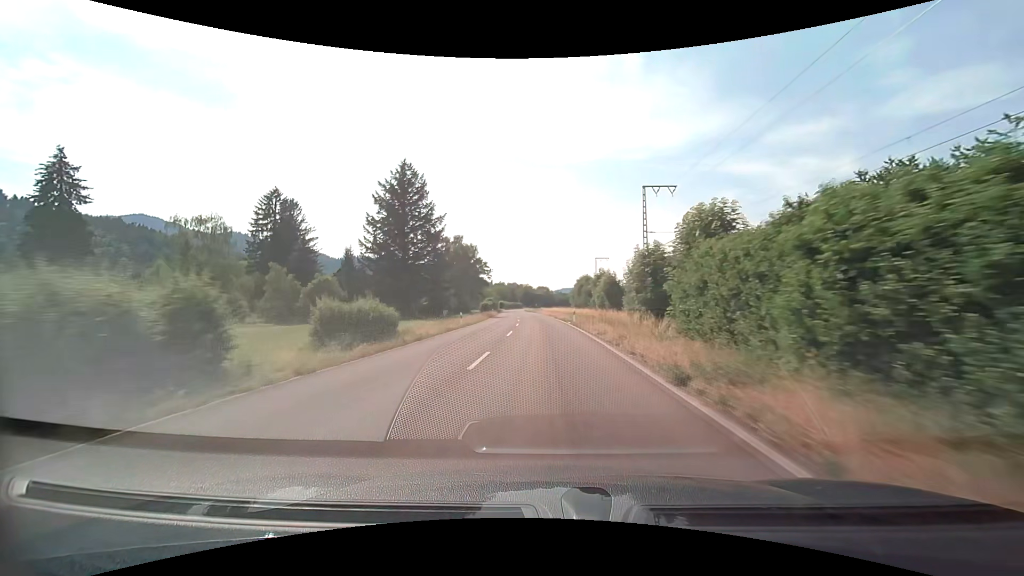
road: tertiary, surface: asphalt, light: Day
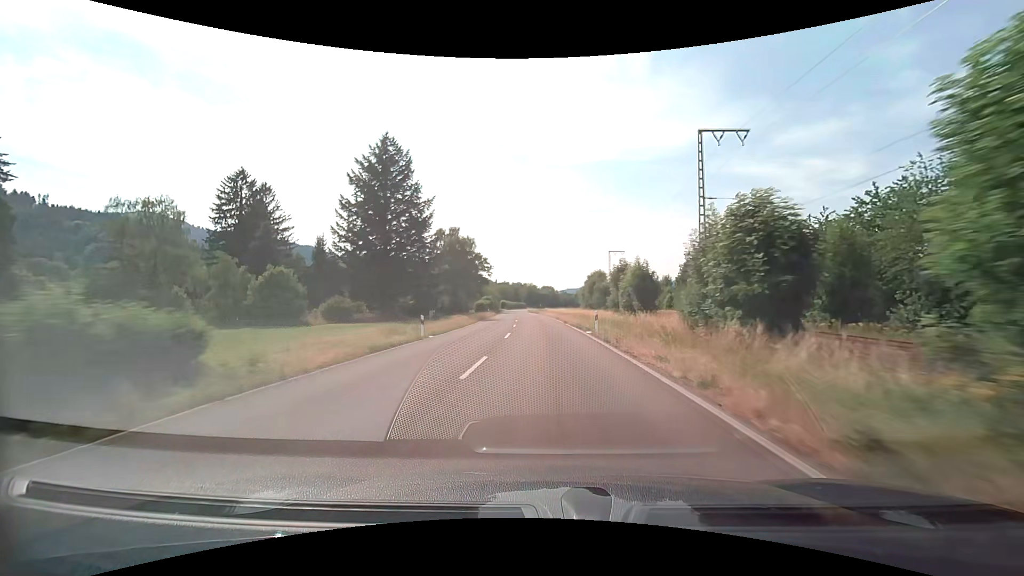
(-0.1, +13.3) m; -1°
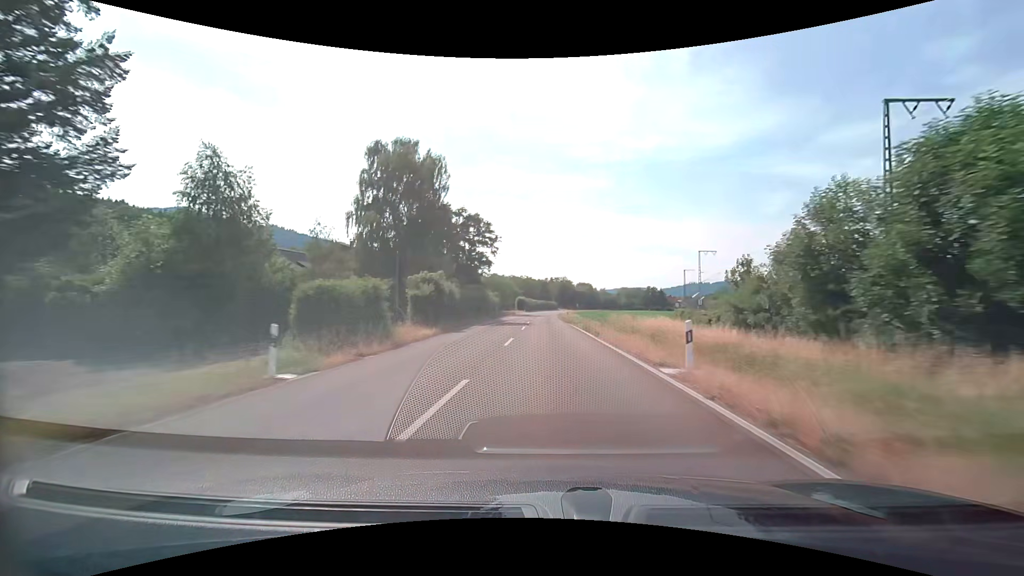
(-1.9, +64.0) m; -4°
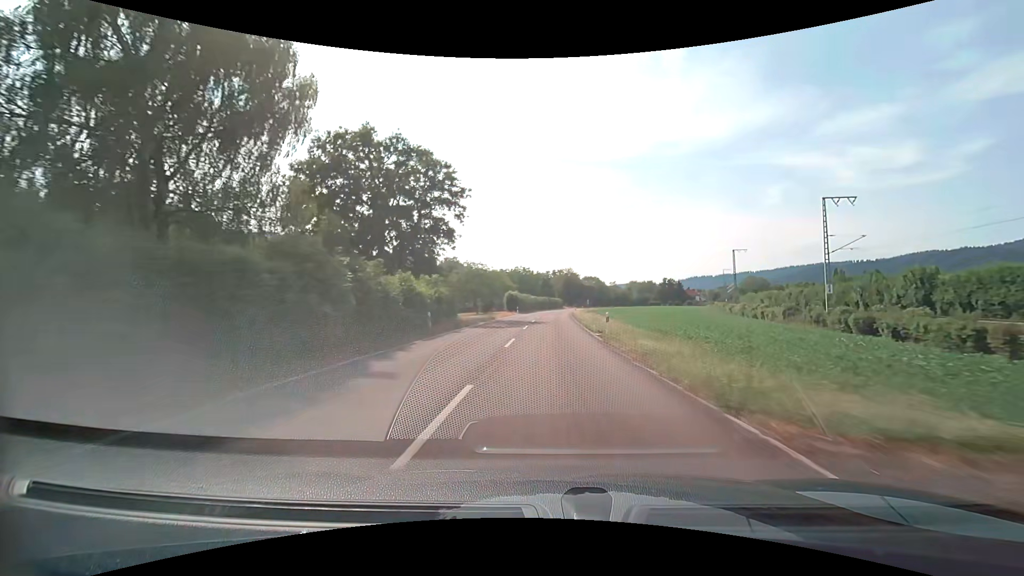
(-0.1, +36.6) m; 0°
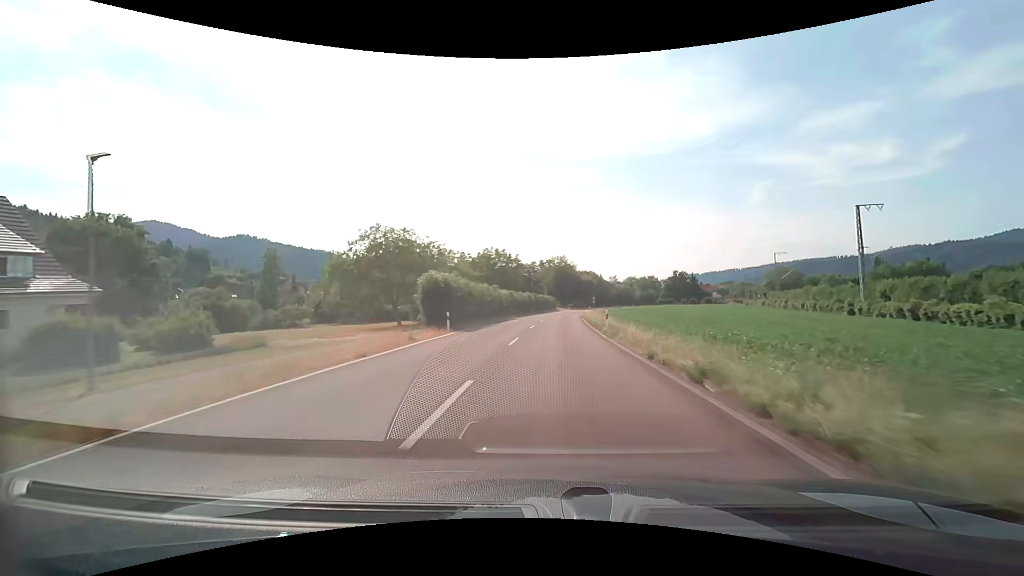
(+0.5, +47.1) m; +1°
